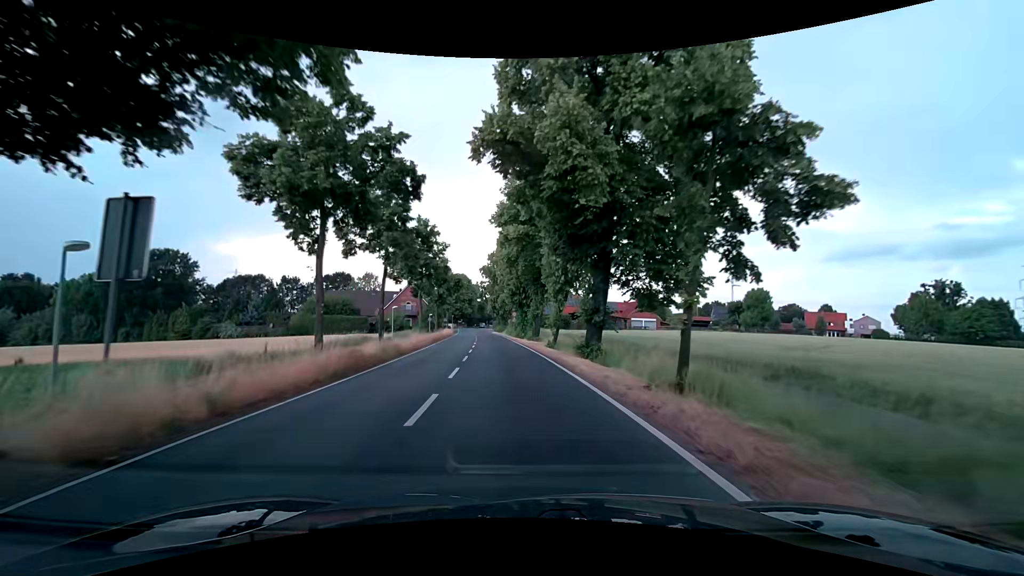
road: secondary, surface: asphalt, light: Day
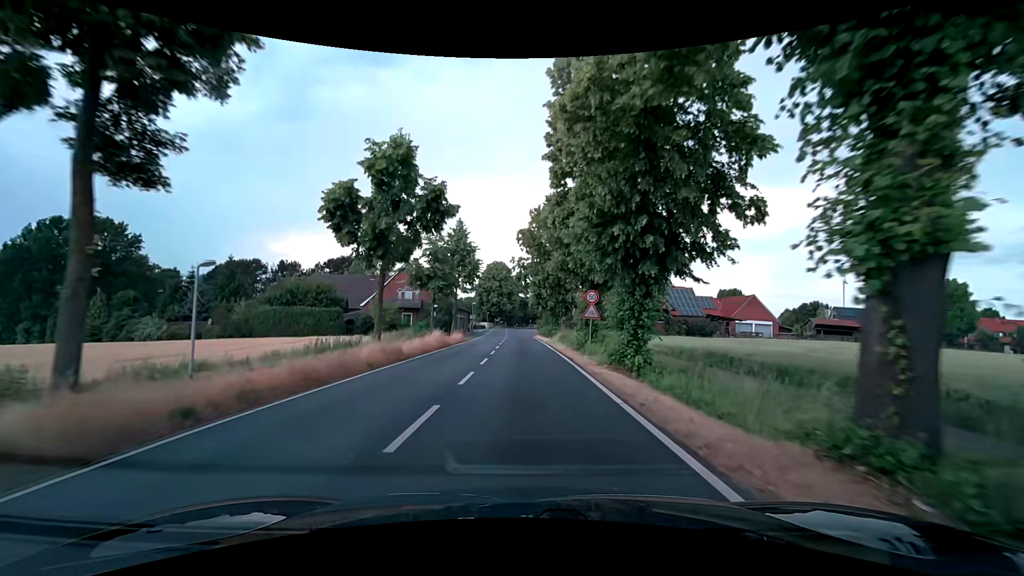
(-2.1, +37.3) m; -6°
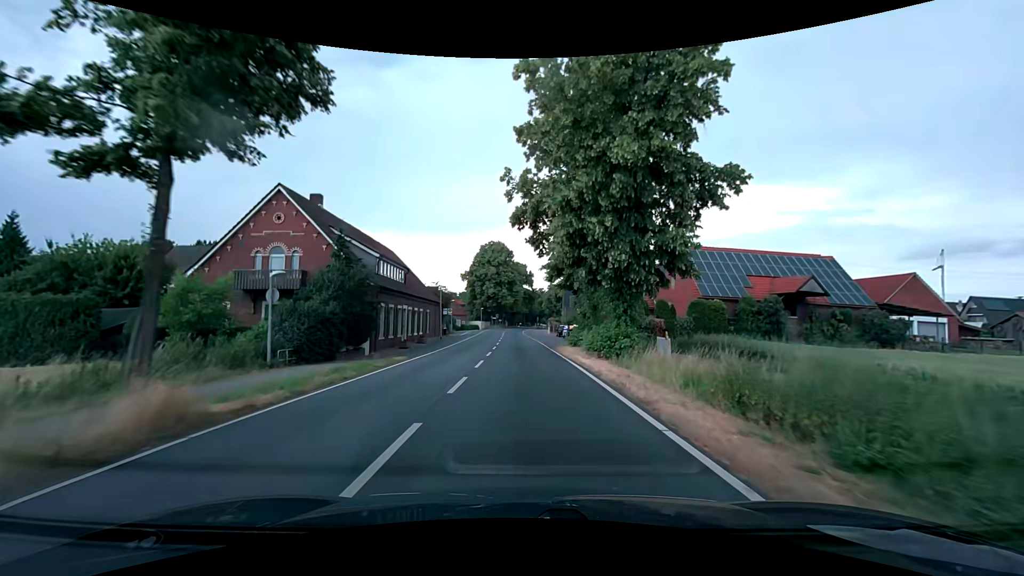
(-0.1, +37.5) m; 0°
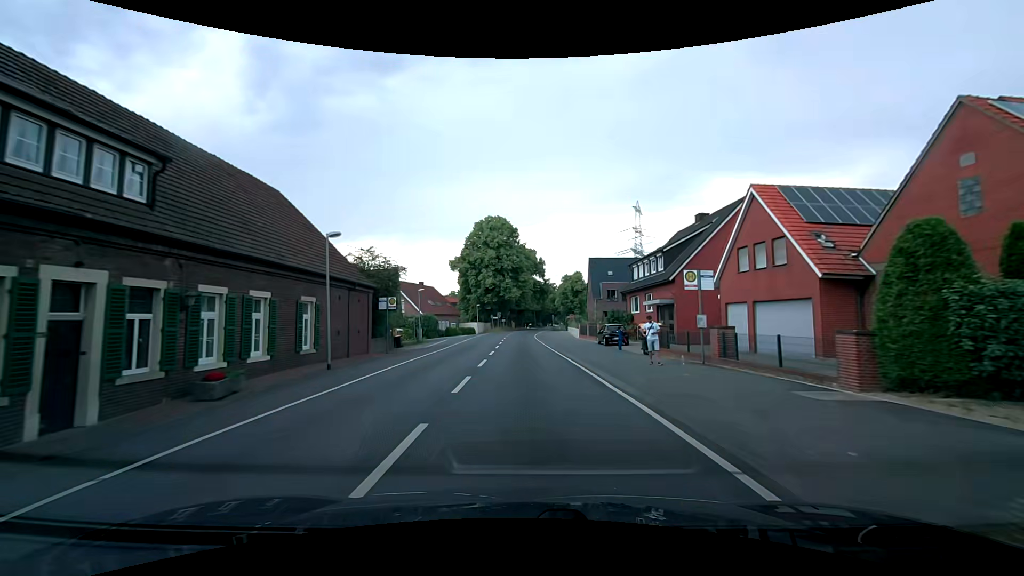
(-0.3, +30.1) m; -1°
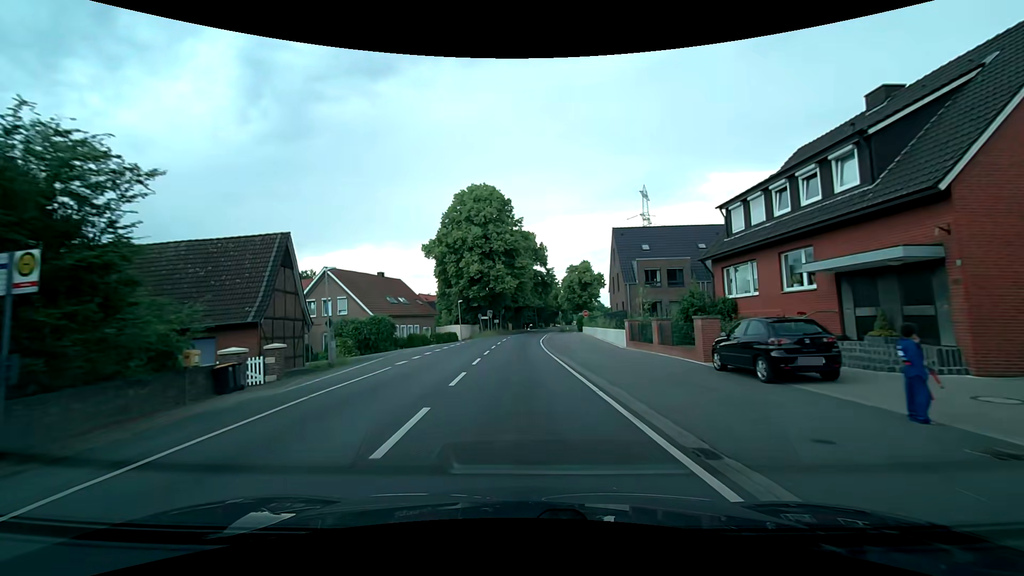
(+0.2, +22.5) m; +1°
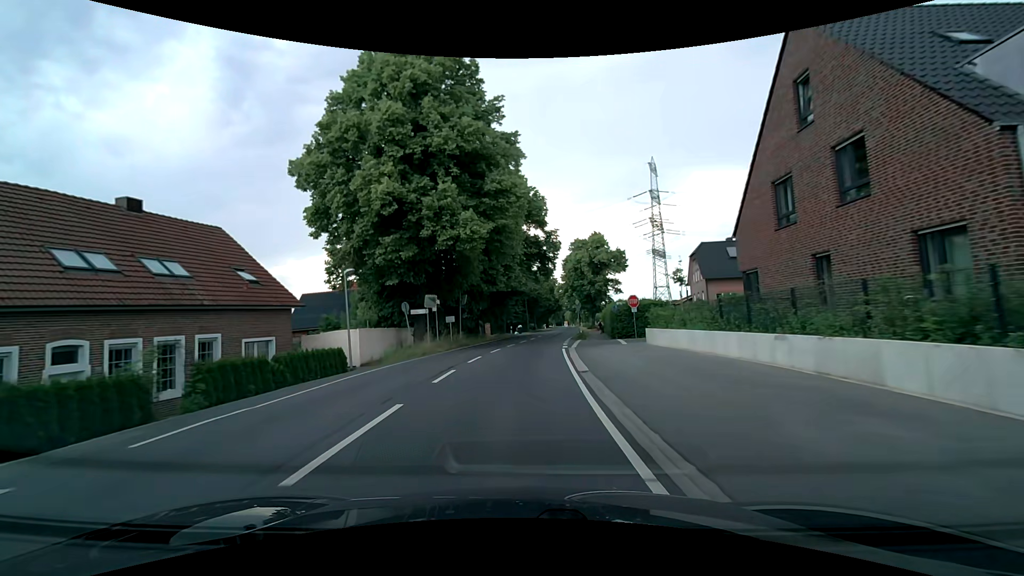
(-0.1, +37.3) m; +1°
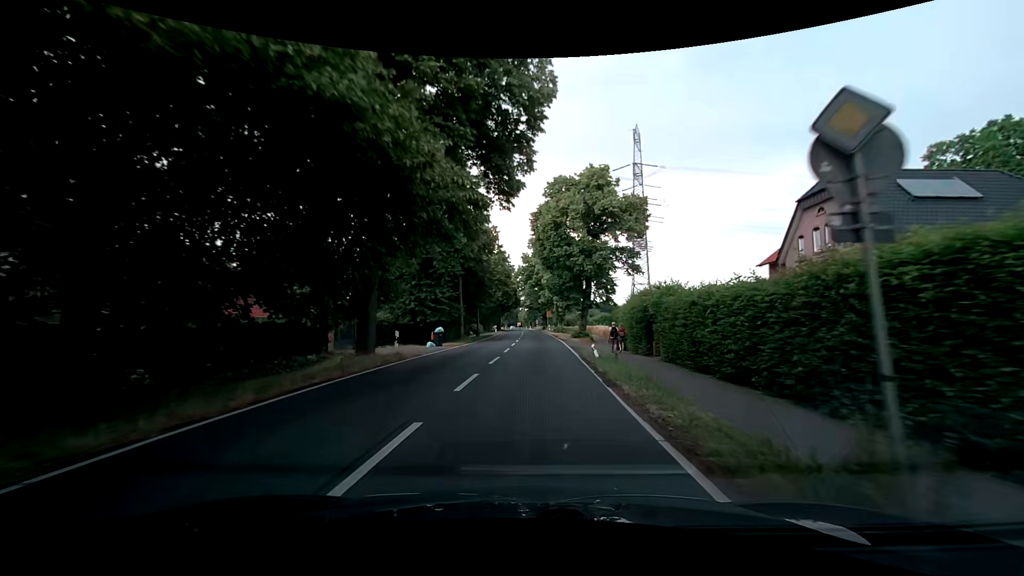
(+1.4, +37.1) m; +6°
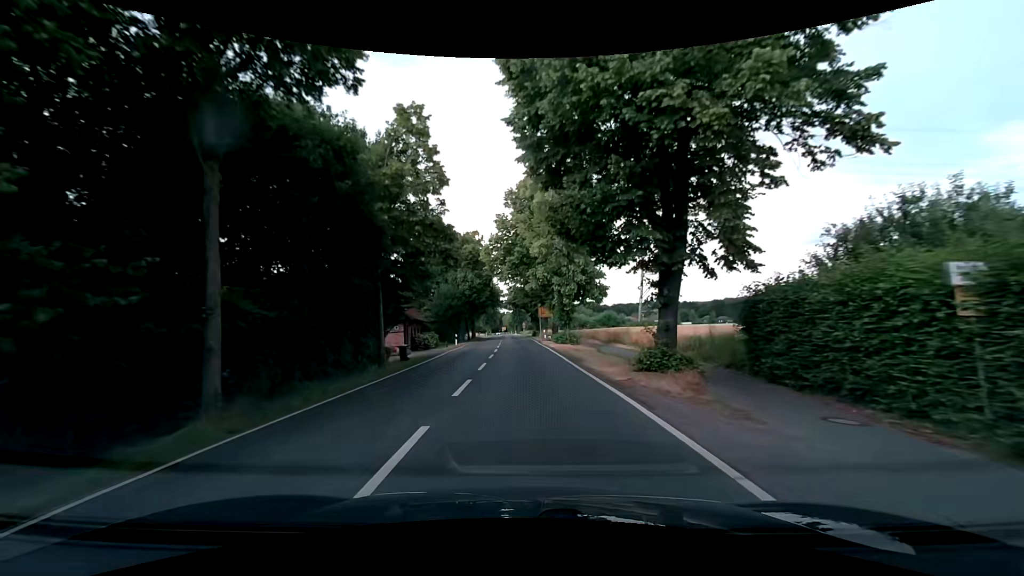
(+0.4, +29.9) m; +1°
(0, +10) (0, +20) (0, +30) (0, +40) (-1, +50) (-1, +60) (-2, +70) (-2, +80) (-2, +90) (-3, +100) m
